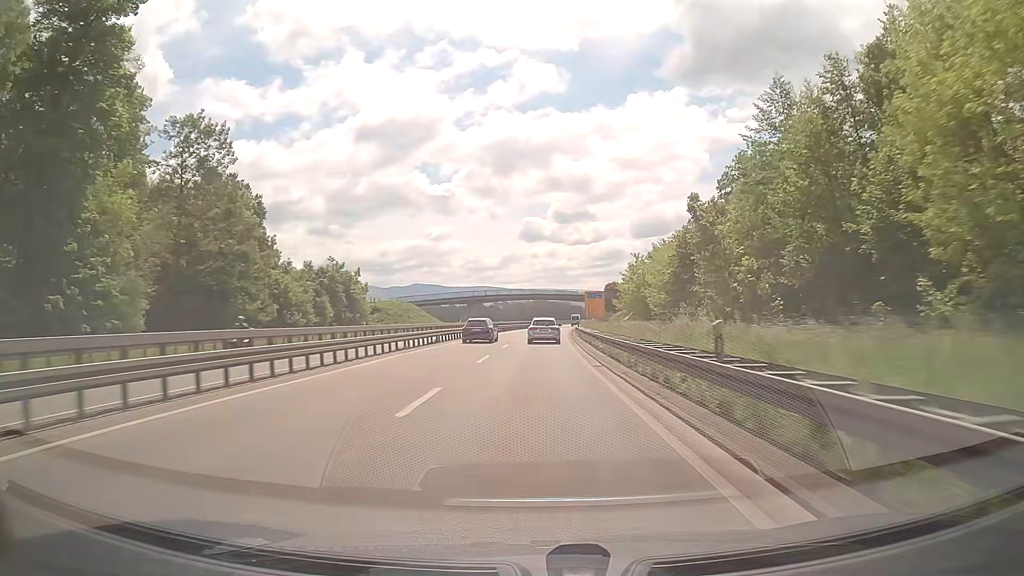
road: trunk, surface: asphalt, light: Day
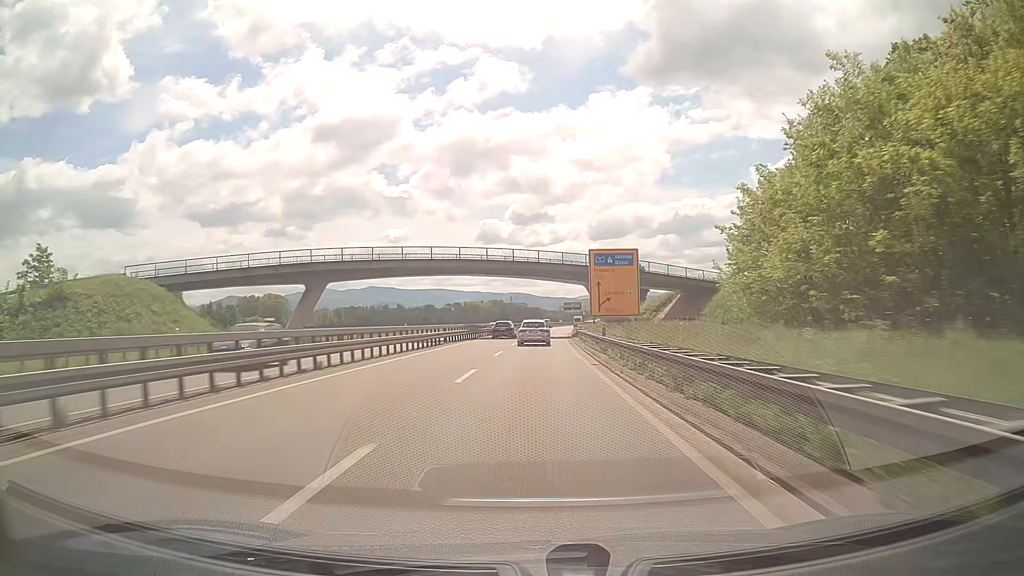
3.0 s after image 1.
(+2.6, +78.0) m; +4°
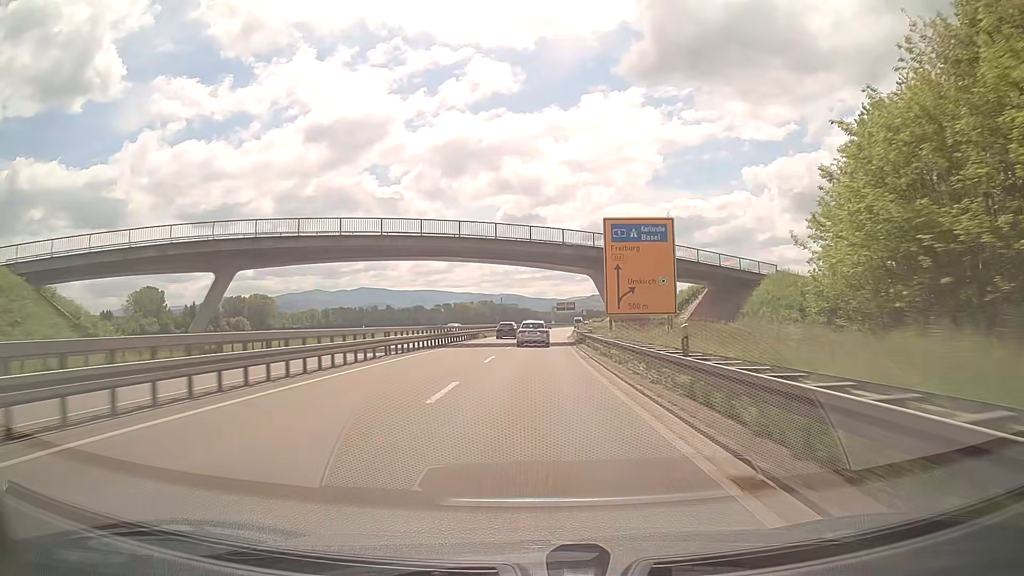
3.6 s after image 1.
(+0.1, +15.8) m; +1°
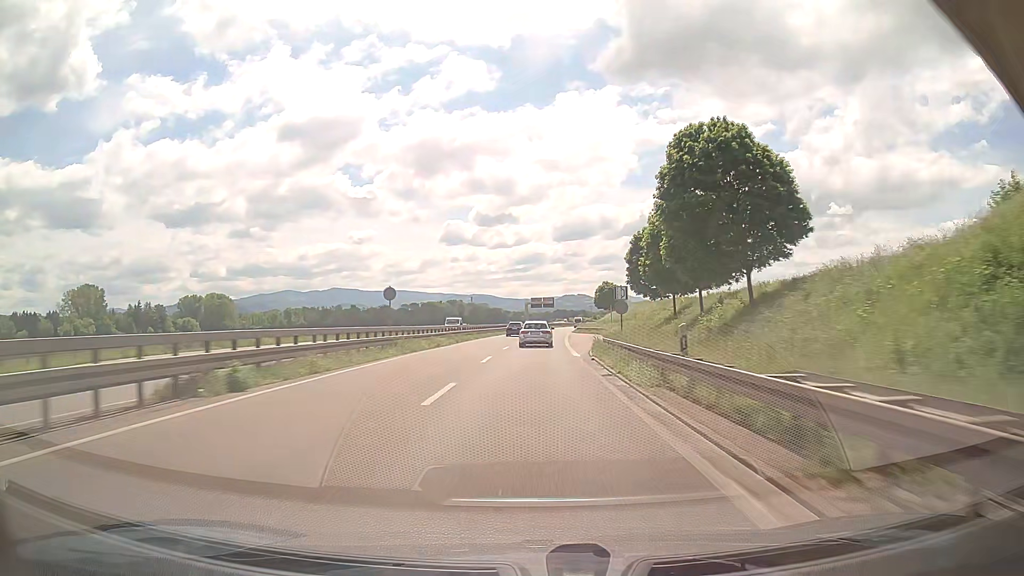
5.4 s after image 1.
(+1.0, +48.5) m; +2°
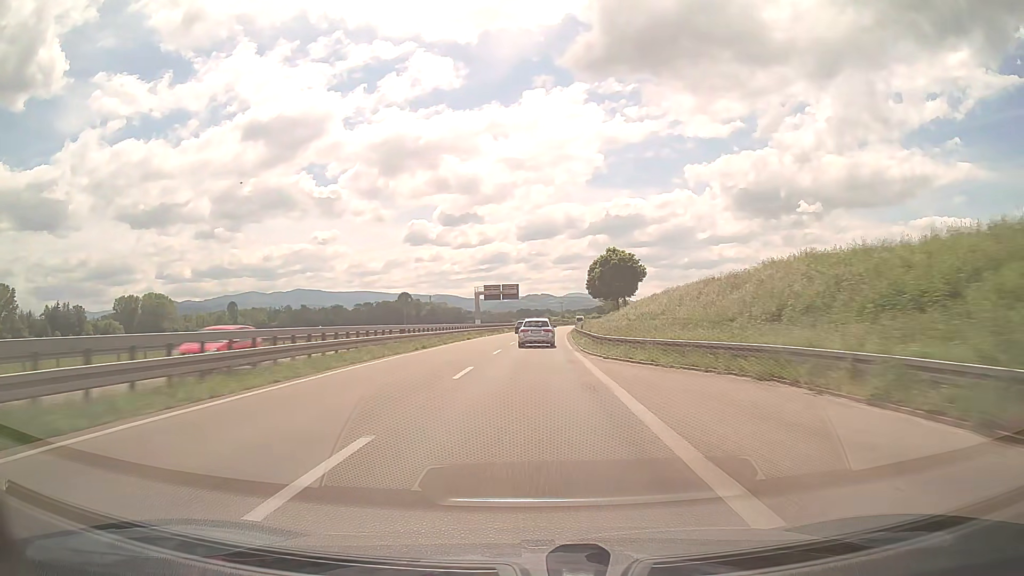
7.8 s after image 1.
(+2.1, +67.0) m; +3°
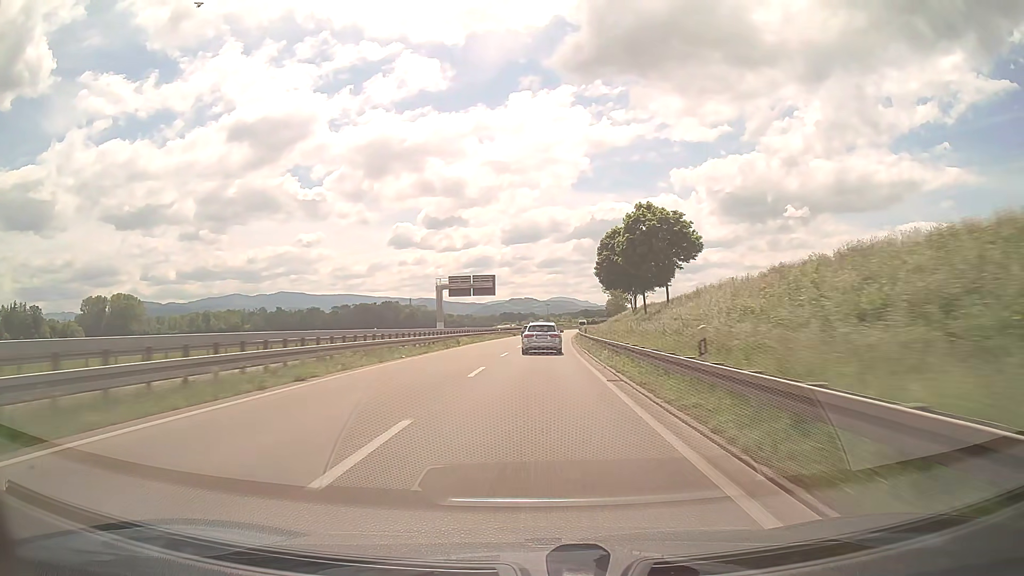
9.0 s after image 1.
(+0.4, +34.4) m; +1°
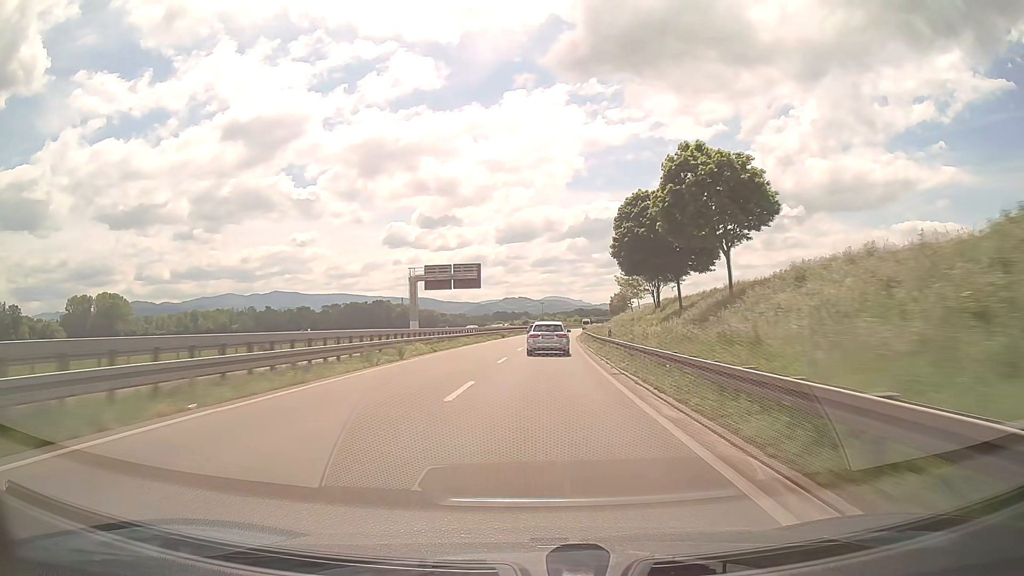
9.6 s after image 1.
(+0.1, +17.4) m; +1°
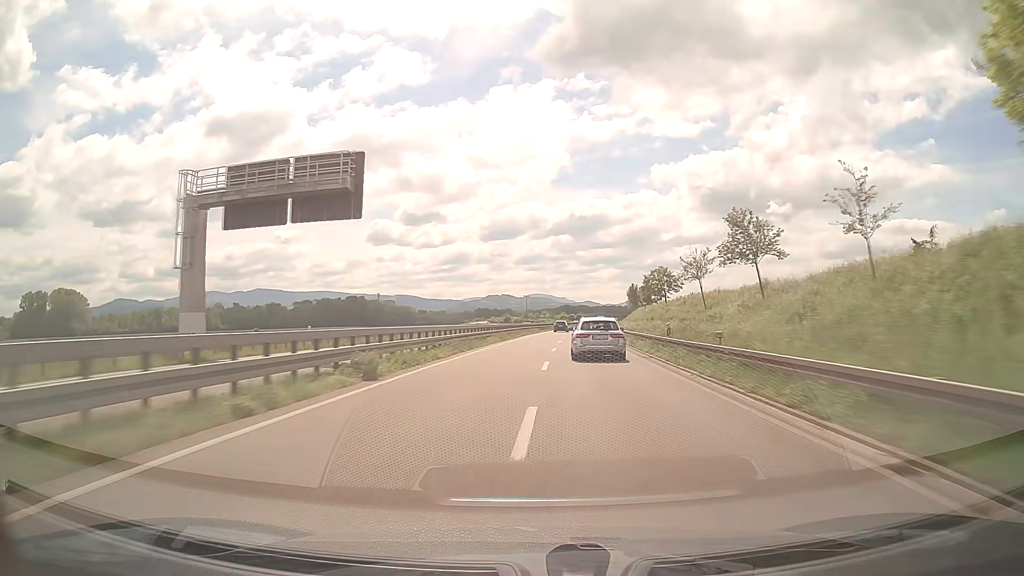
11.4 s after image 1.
(+0.4, +53.2) m; +1°
(0, +10) (0, +20) (+1, +30) (+1, +40) (+1, +50) (+2, +60) (+3, +70) (+4, +80) (+5, +90) (+6, +100) m
